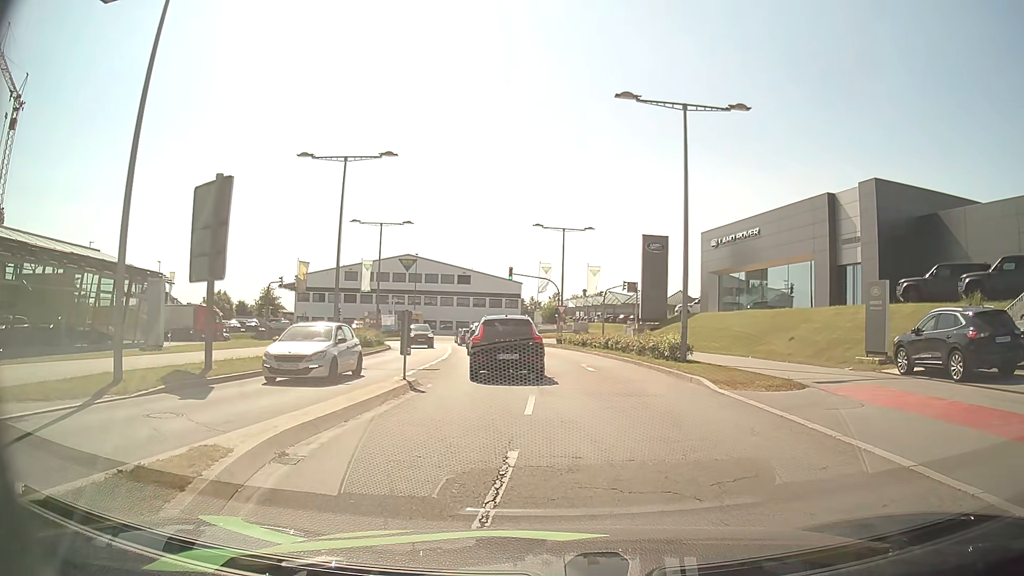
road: secondary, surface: asphalt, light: Day
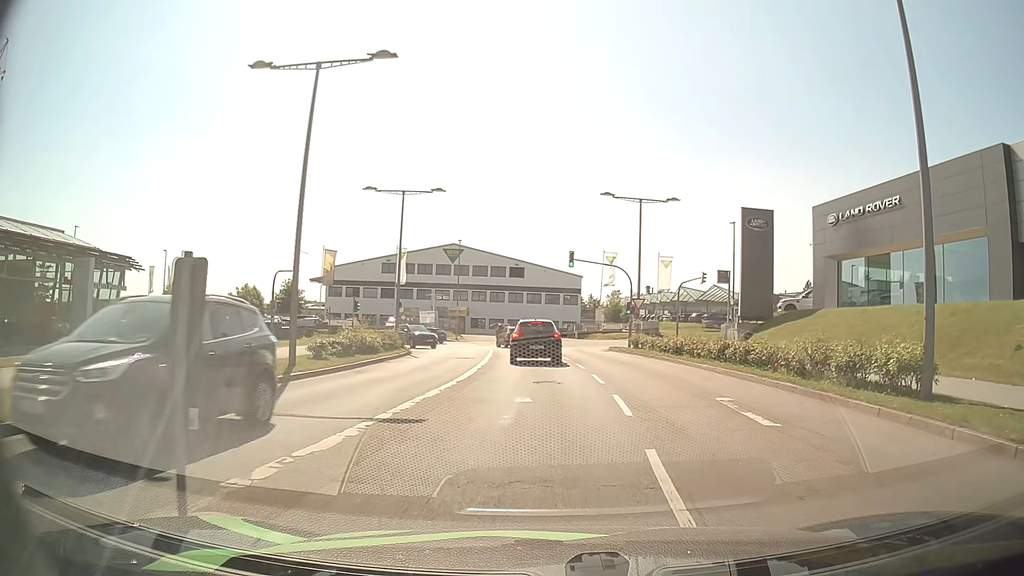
(-0.5, +12.3) m; -4°
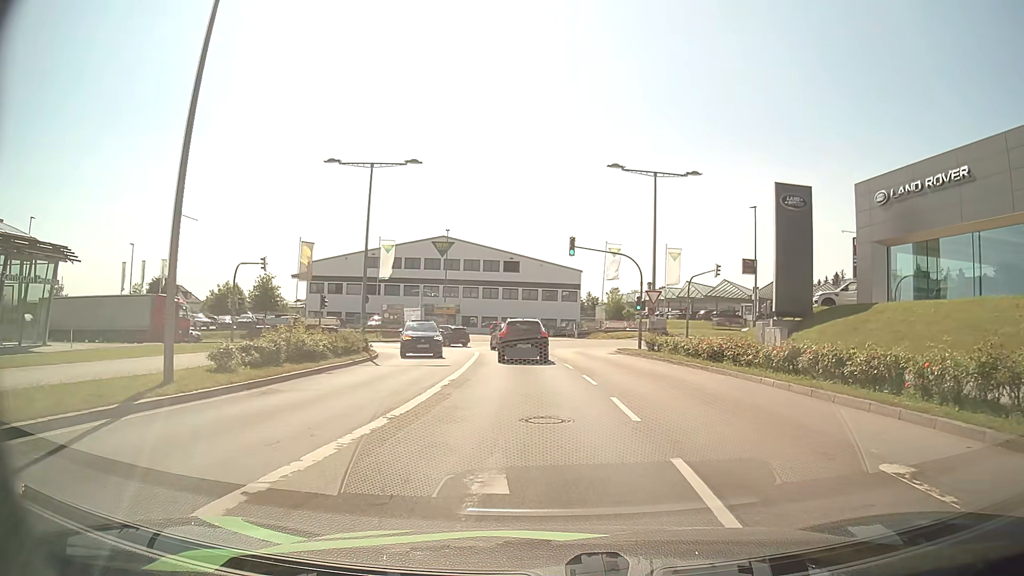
(0.0, +6.8) m; +1°
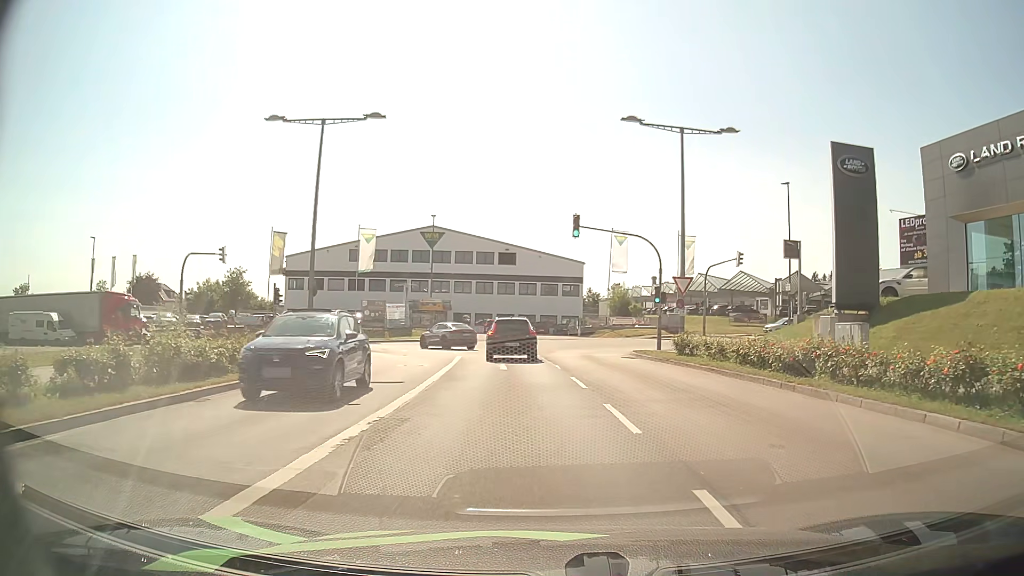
(0.0, +7.4) m; 0°
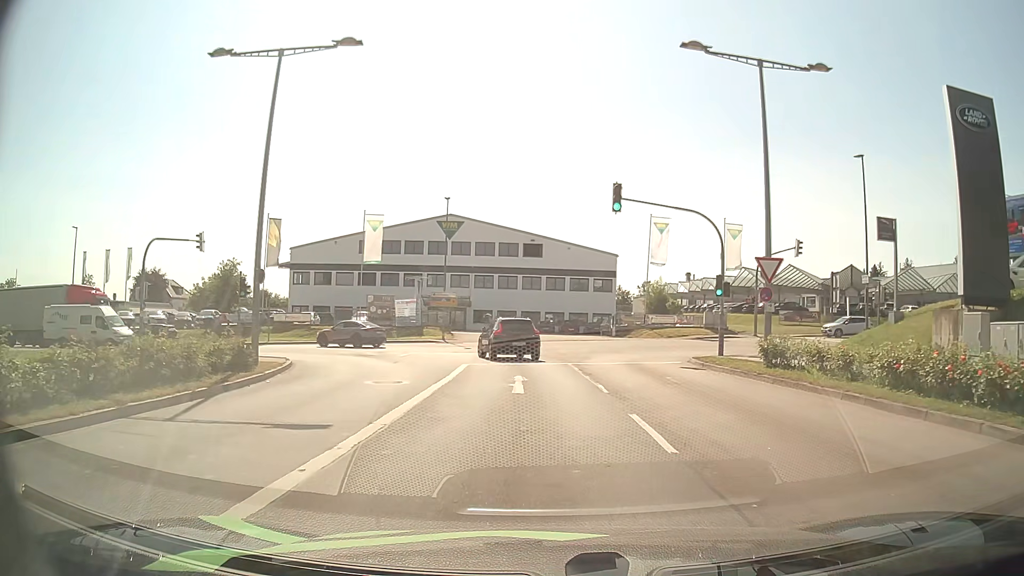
(-0.2, +7.2) m; -2°
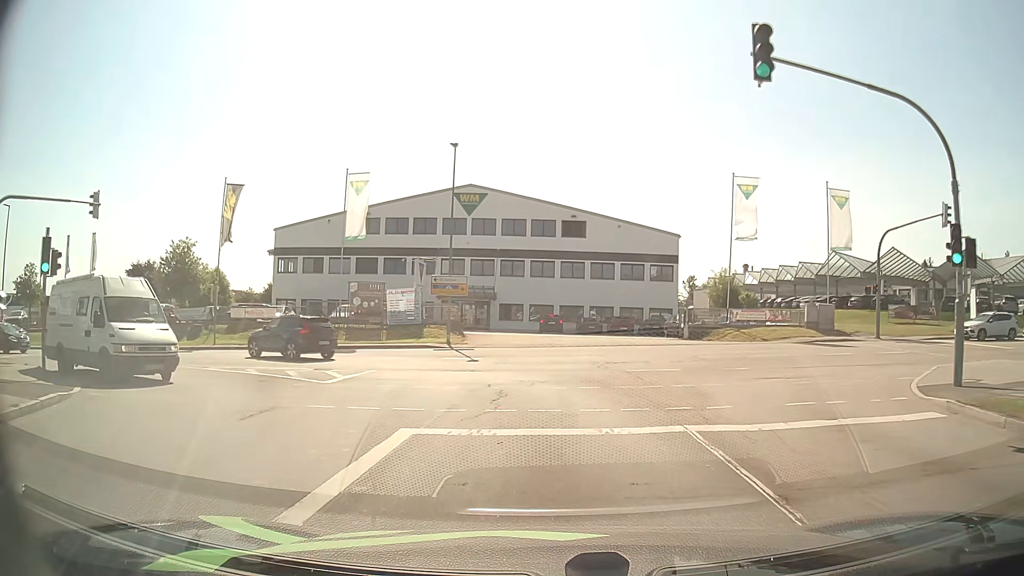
(-0.8, +14.8) m; -4°
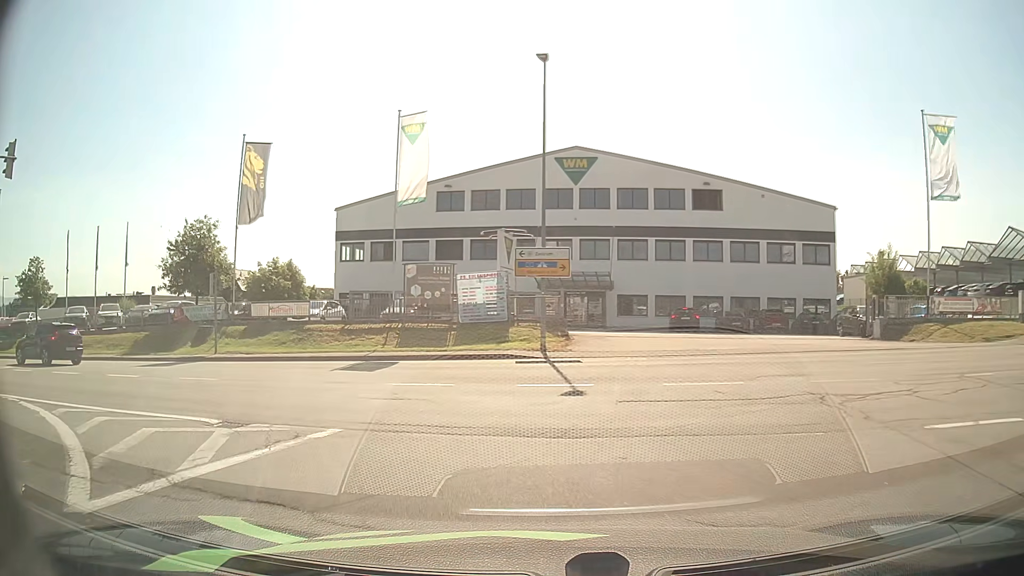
(-0.8, +11.9) m; -10°
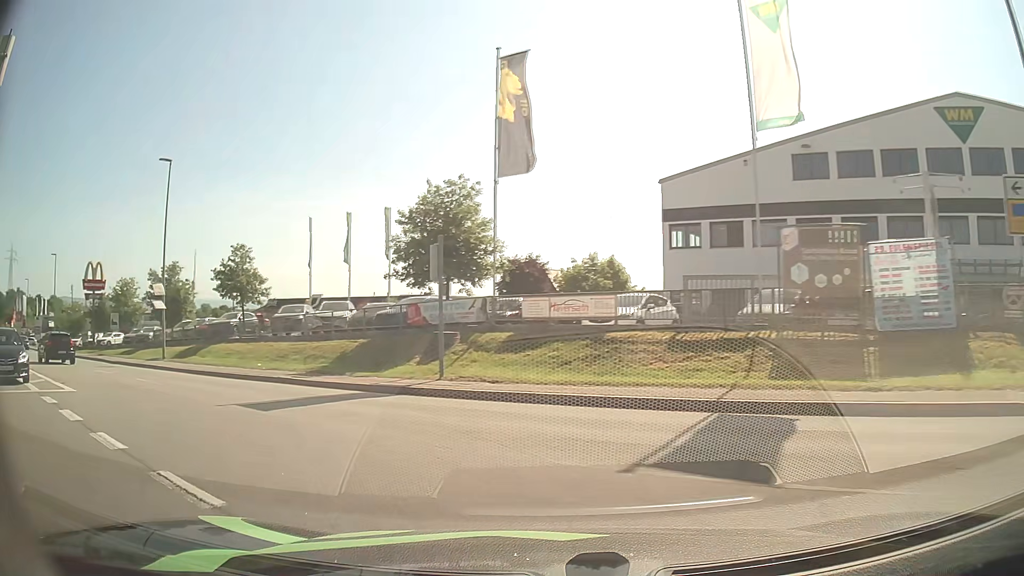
(-2.8, +12.1) m; -28°
(-2, +10) (-9, +17) (-16, +24) (-24, +30) (-32, +36) (-40, +42) (-48, +48) (-56, +54) (-64, +60) (-72, +66) m
